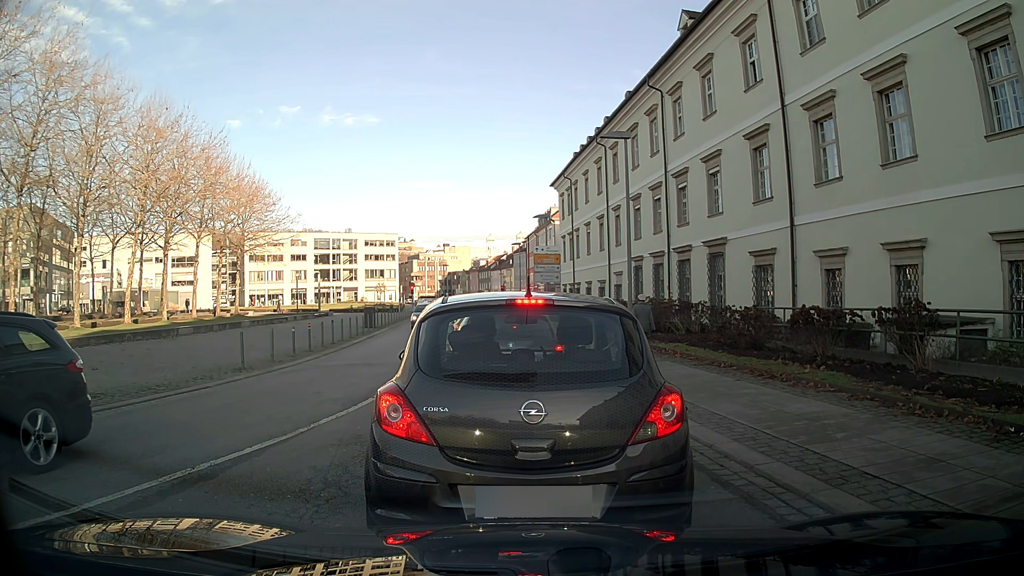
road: tertiary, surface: asphalt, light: Day
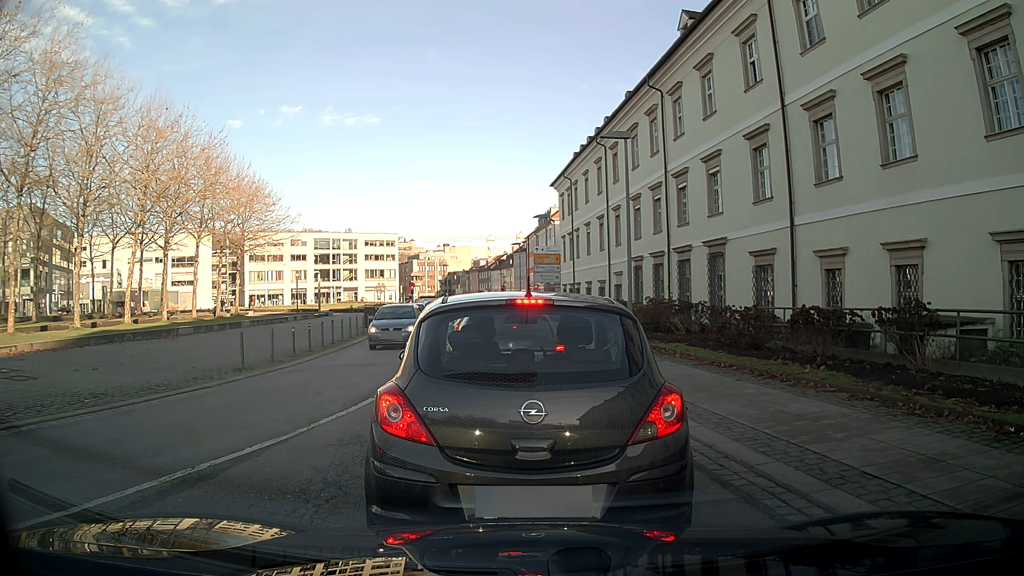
(0.0, 0.0) m; 0°
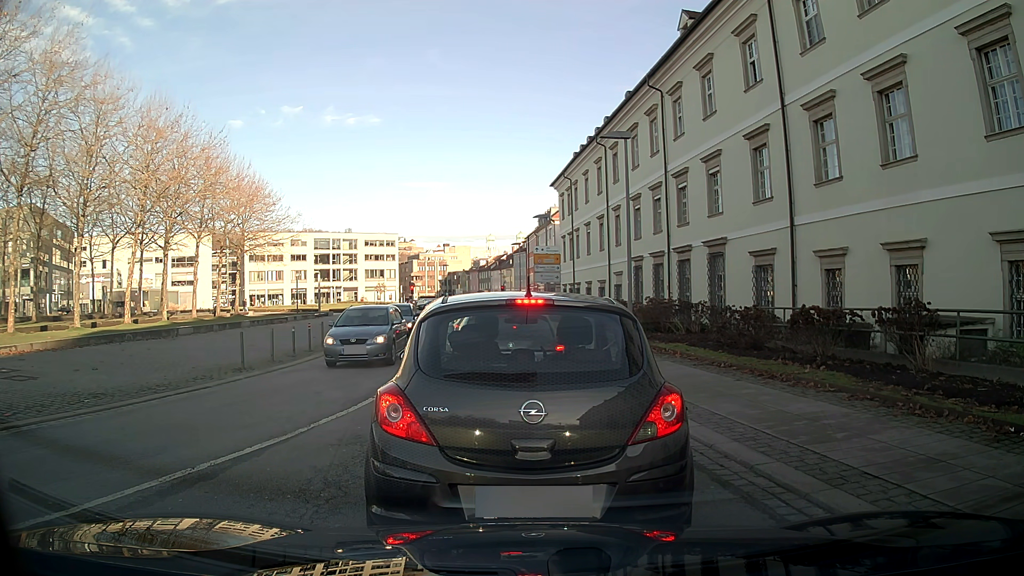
(0.0, 0.0) m; 0°
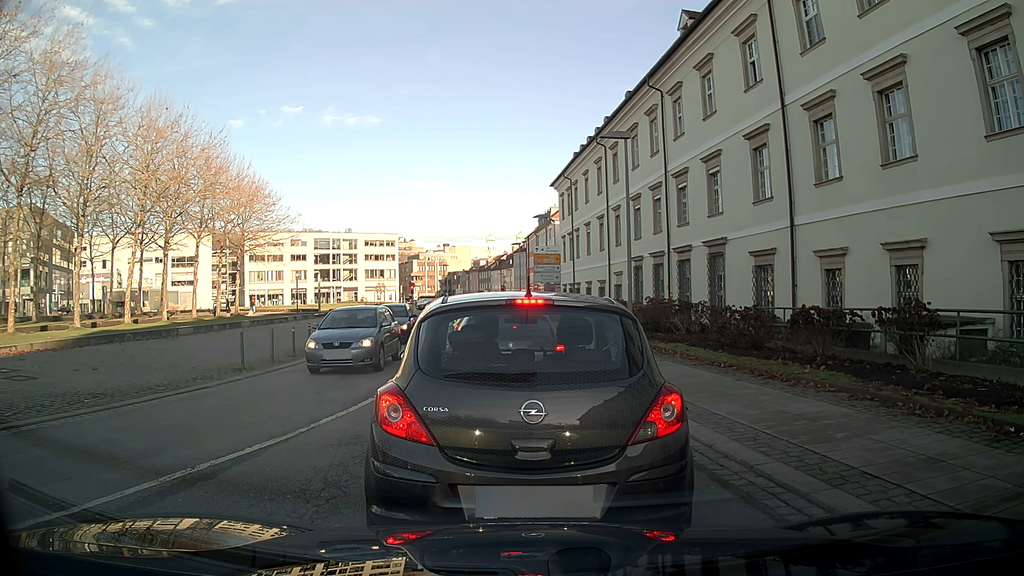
(0.0, 0.0) m; 0°
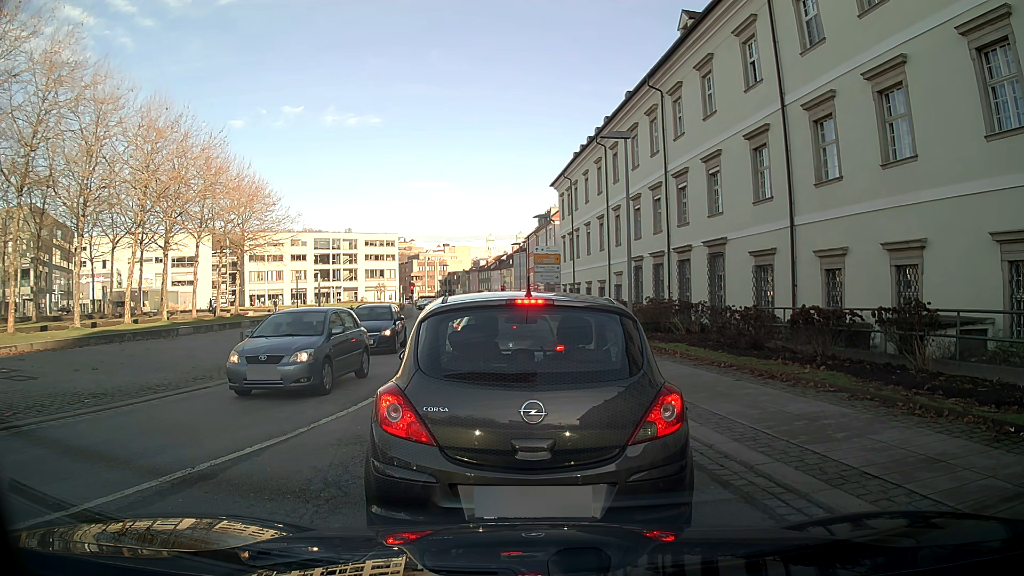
(0.0, 0.0) m; 0°
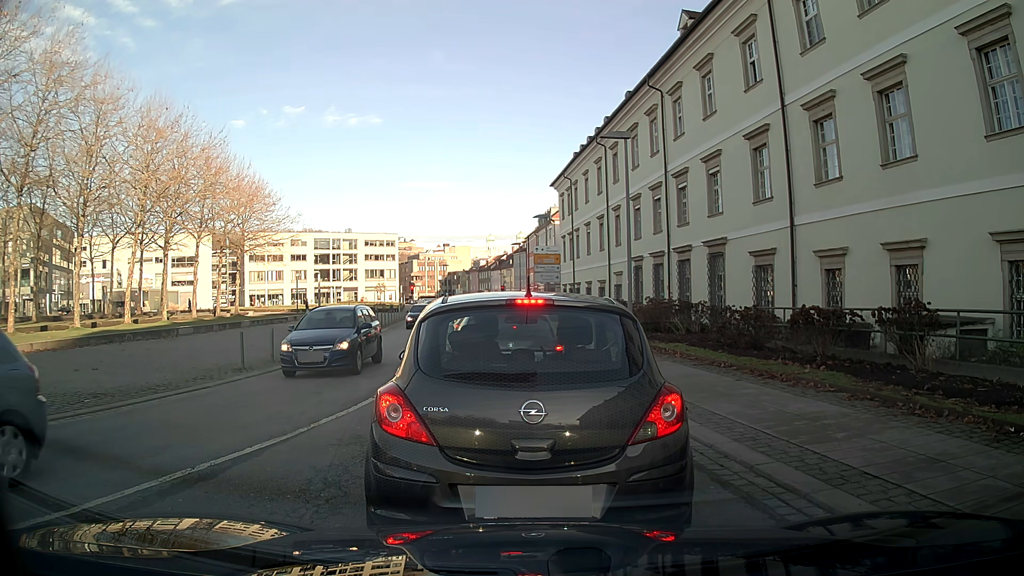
(0.0, 0.0) m; 0°
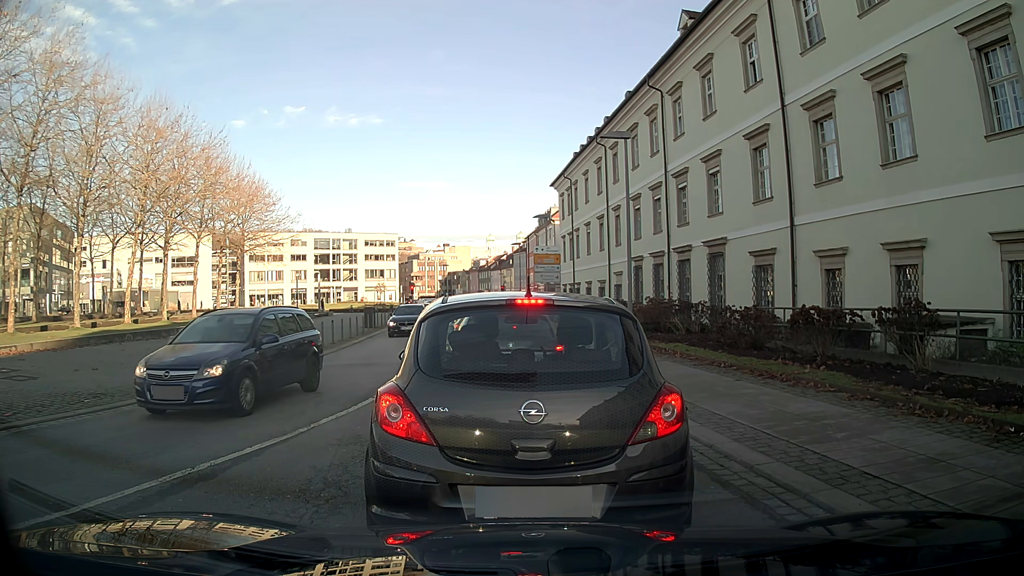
(0.0, 0.0) m; 0°
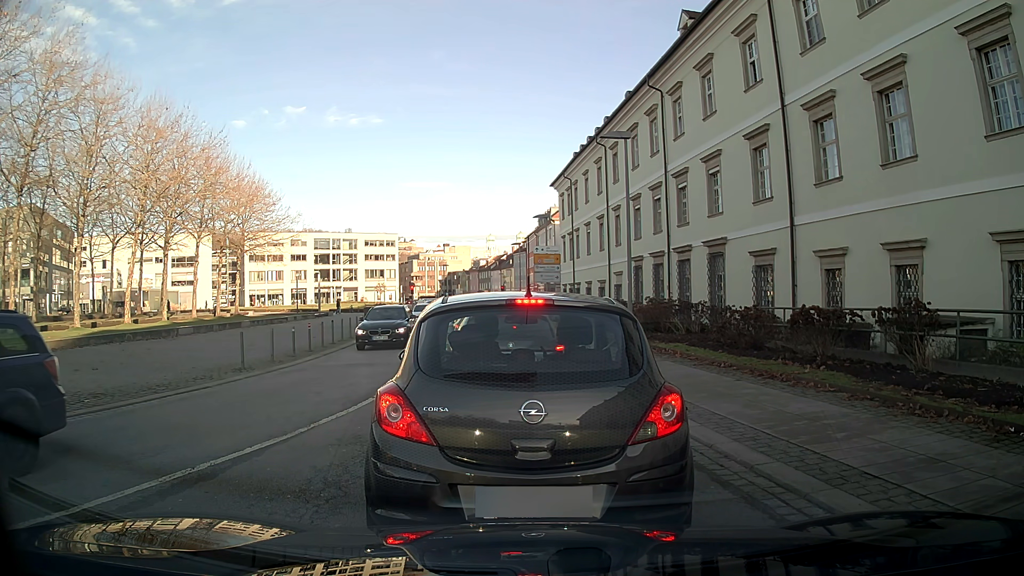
(0.0, 0.0) m; 0°
